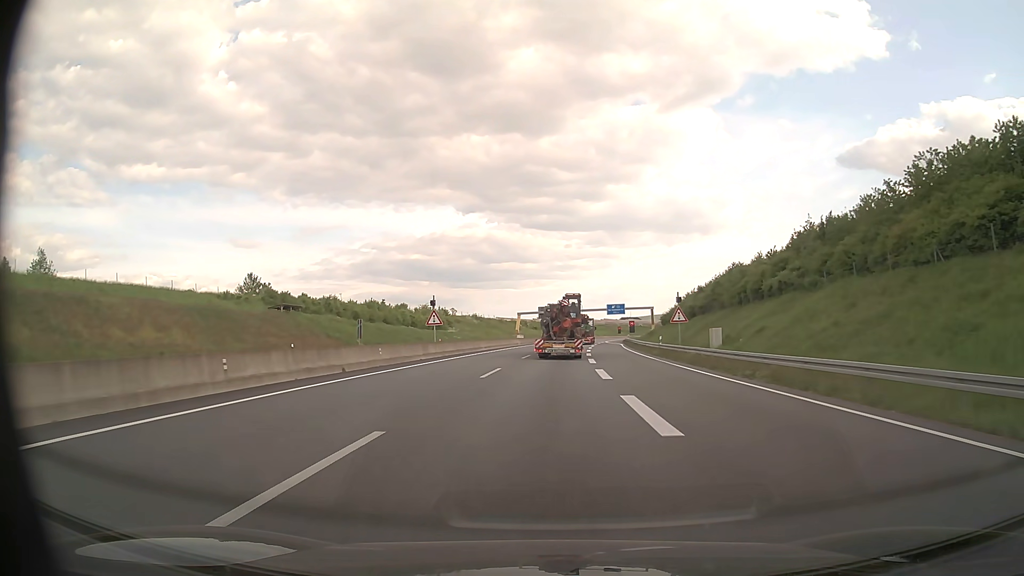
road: motorway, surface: asphalt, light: Day
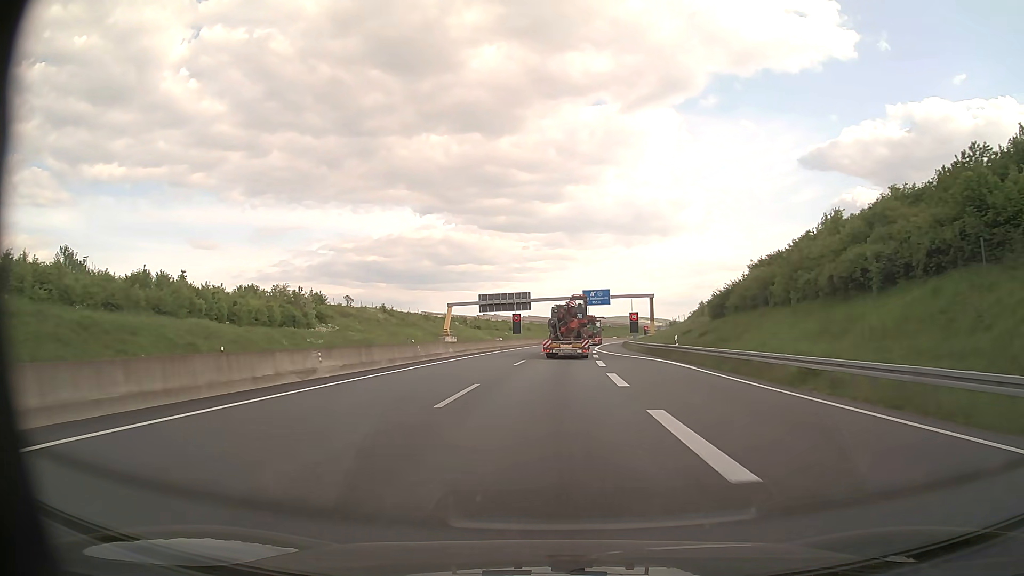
(+2.1, +63.2) m; +4°
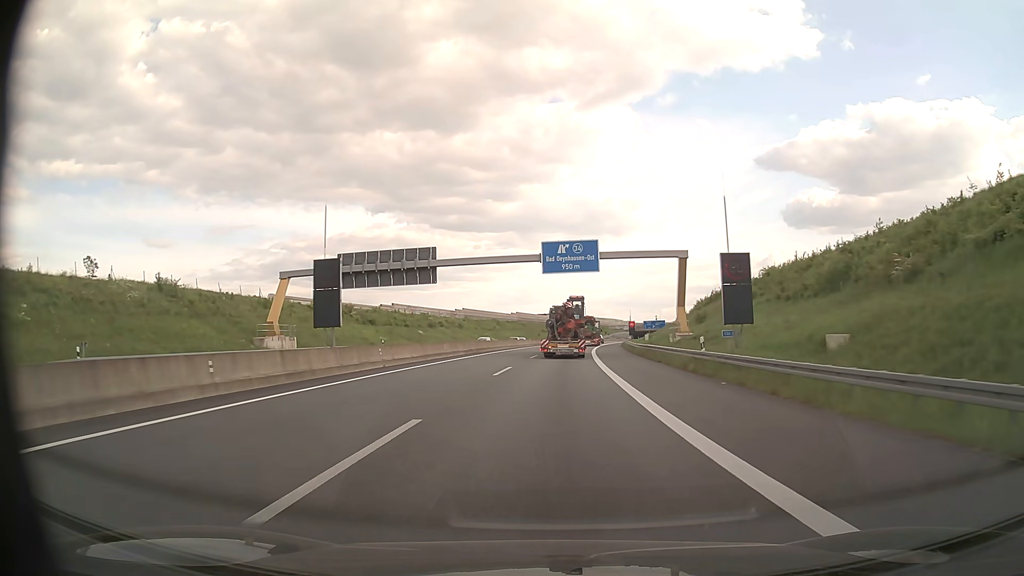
(+2.4, +62.3) m; +4°
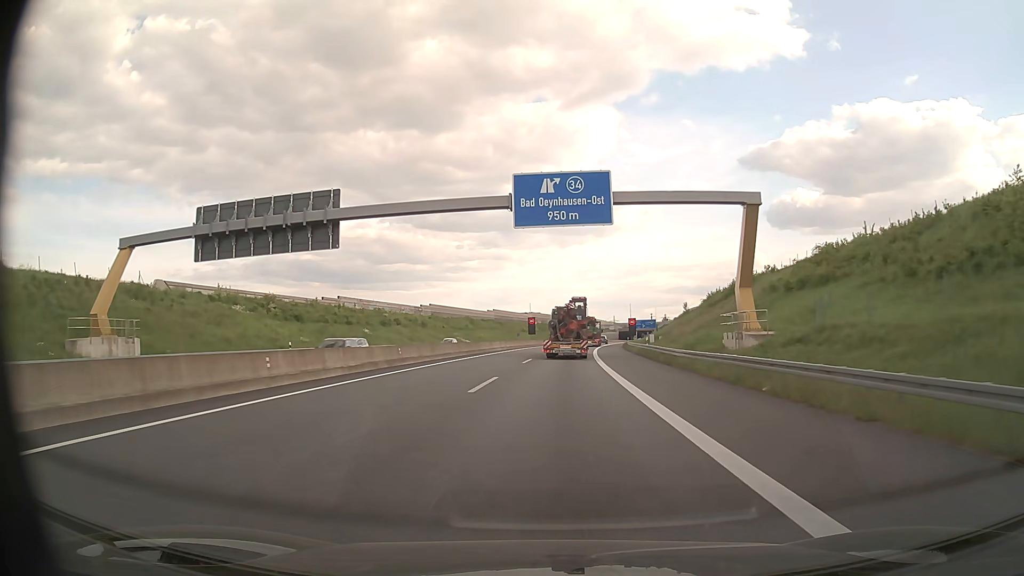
(+0.4, +24.9) m; +2°
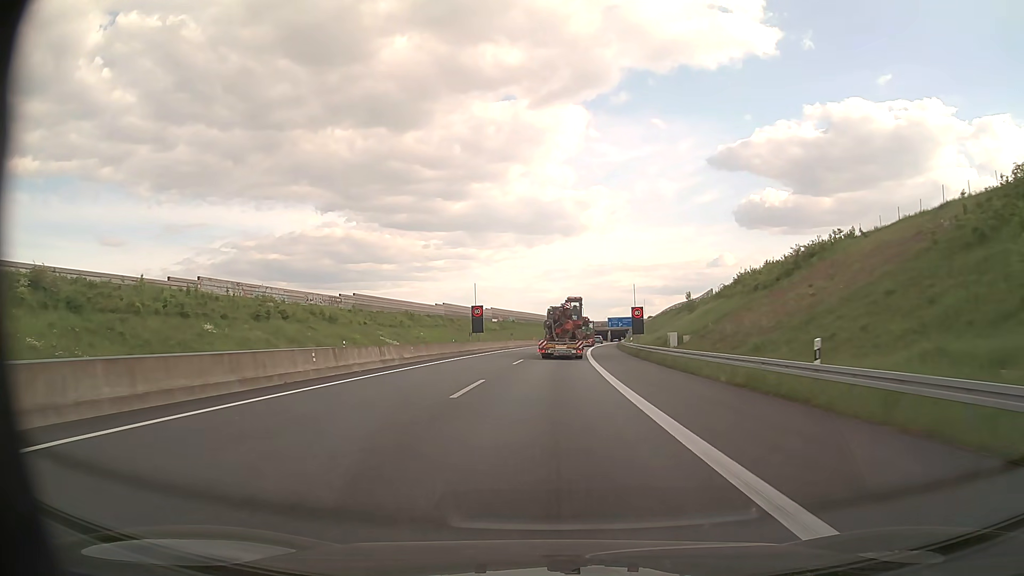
(+1.0, +37.7) m; +3°
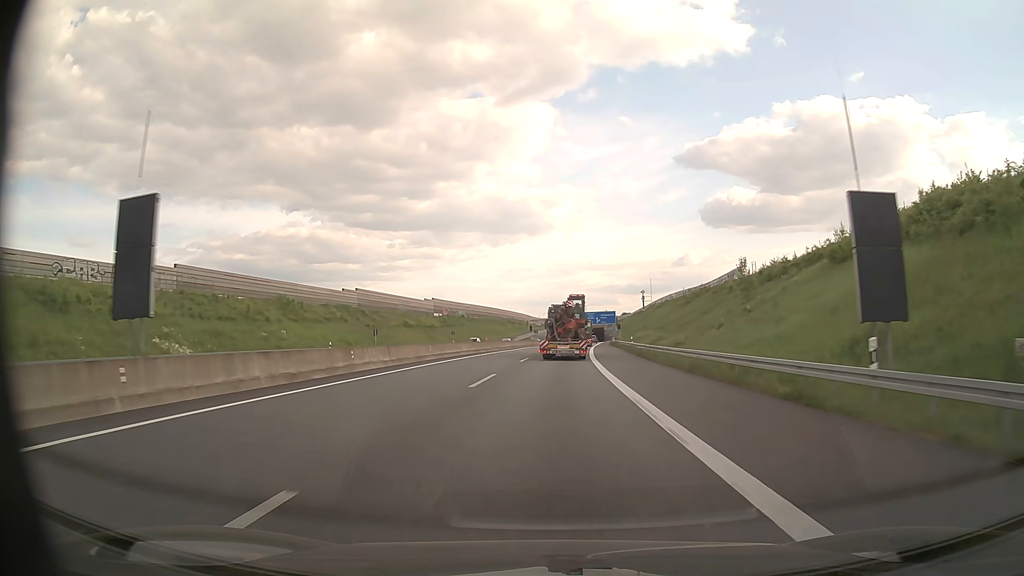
(+1.4, +51.4) m; +3°
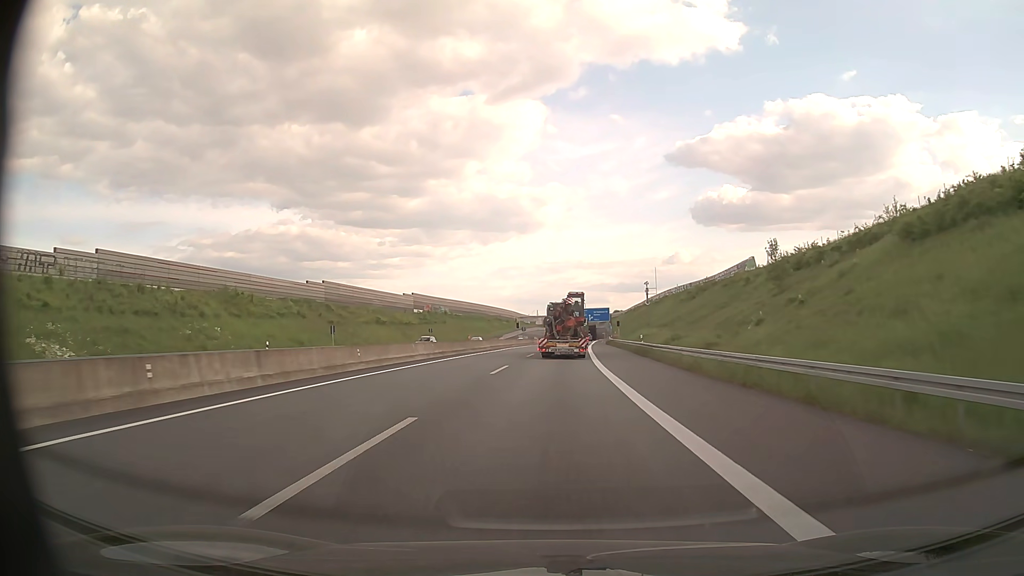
(+0.1, +13.0) m; +1°
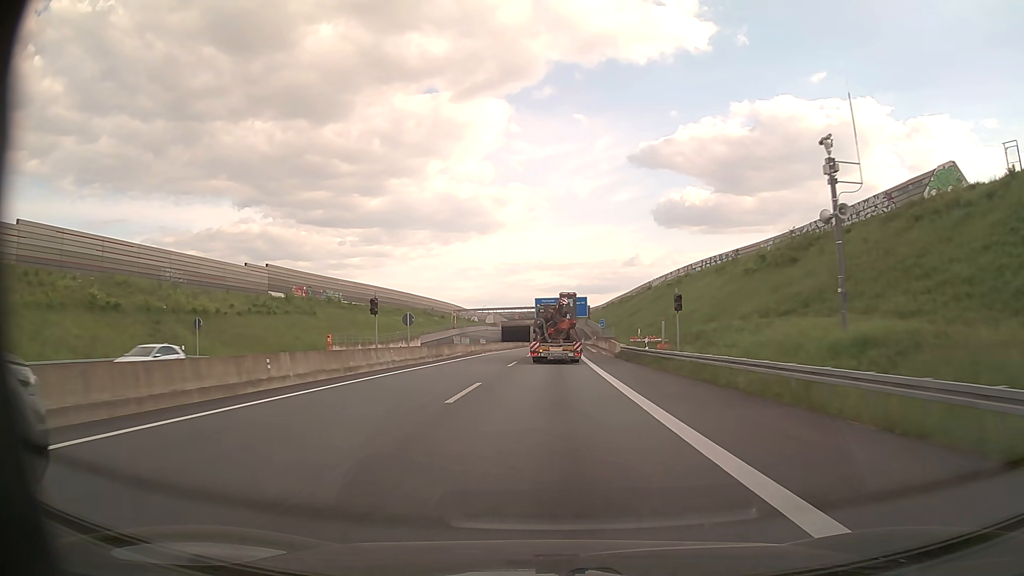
(+2.0, +63.4) m; +4°
(0, +10) (0, +20) (0, +30) (0, +40) (0, +50) (+1, +60) (+1, +70) (+1, +80) (+1, +90) (+1, +100) m
